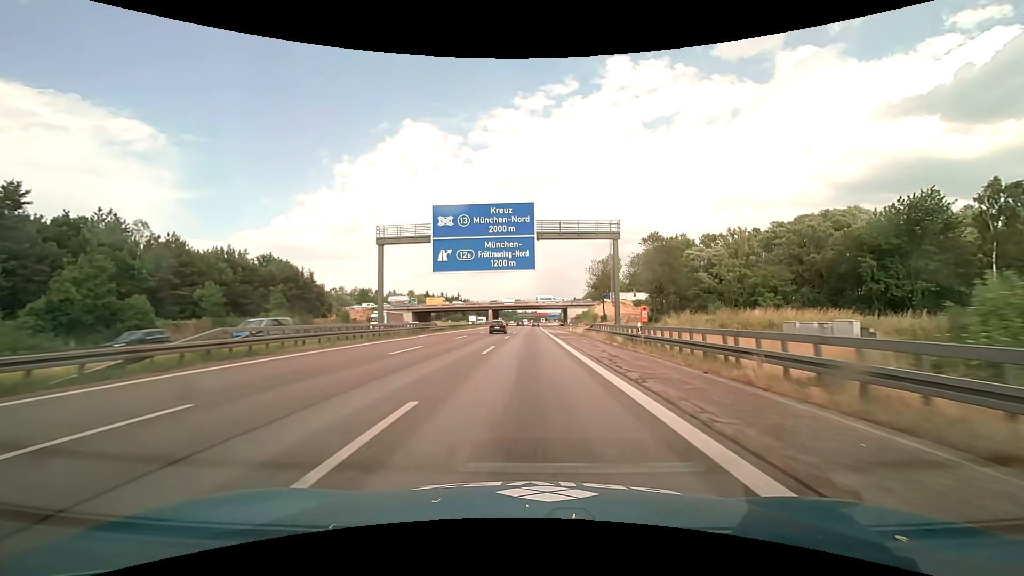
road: motorway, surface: asphalt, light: Day
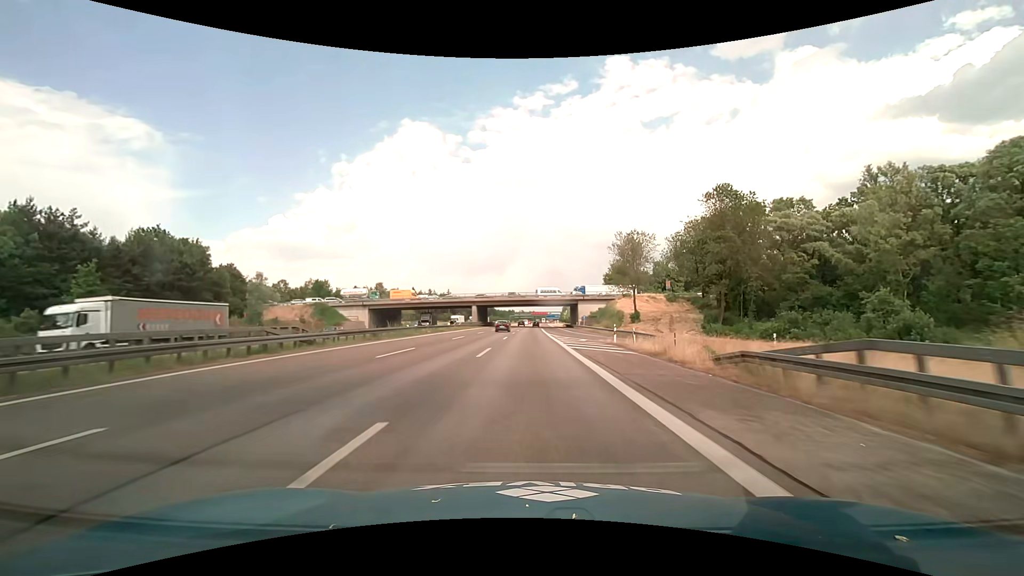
(+0.1, +37.5) m; 0°
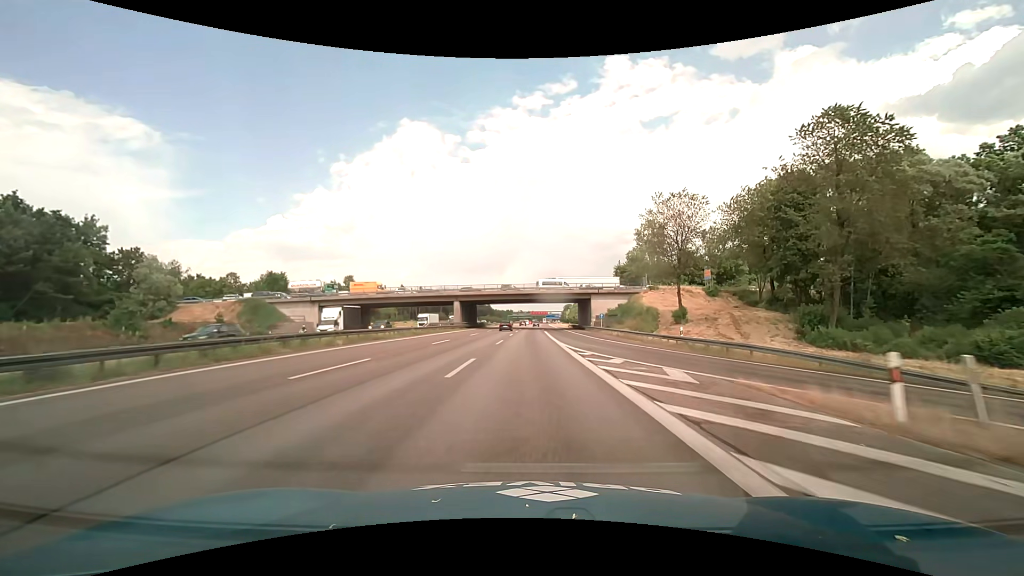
(0.0, +25.0) m; 0°
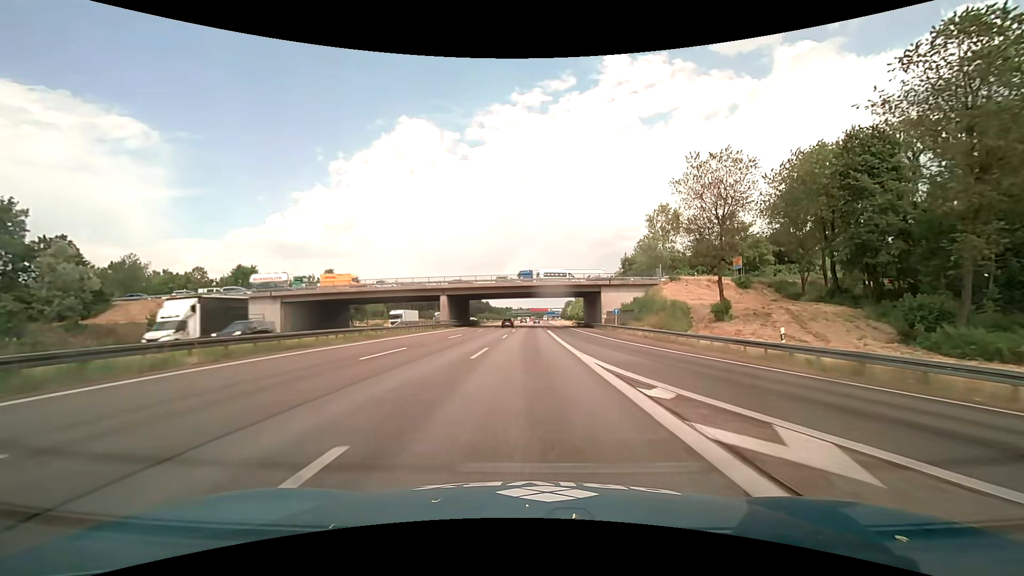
(0.0, +12.5) m; 0°
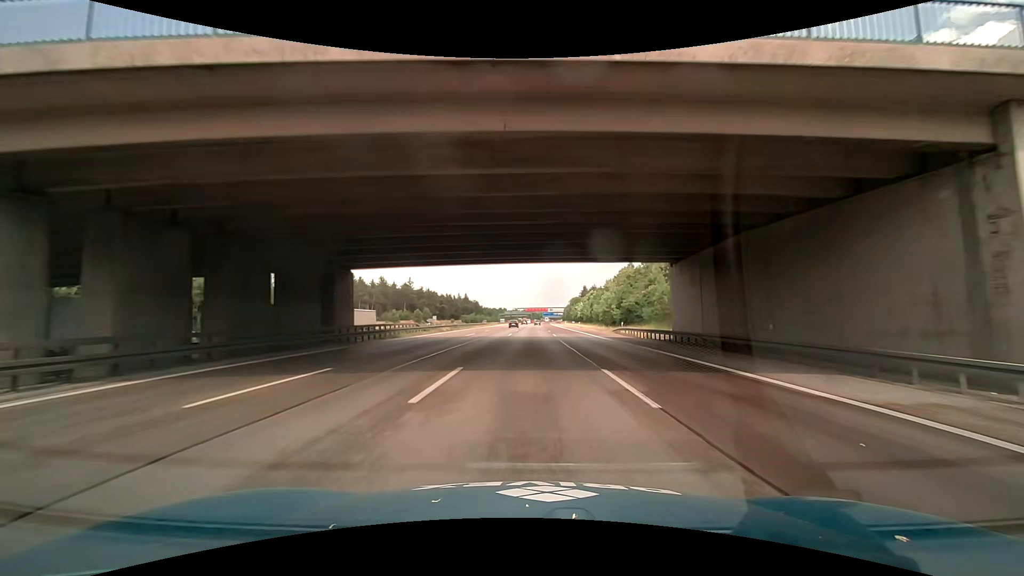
(+0.3, +62.7) m; +1°
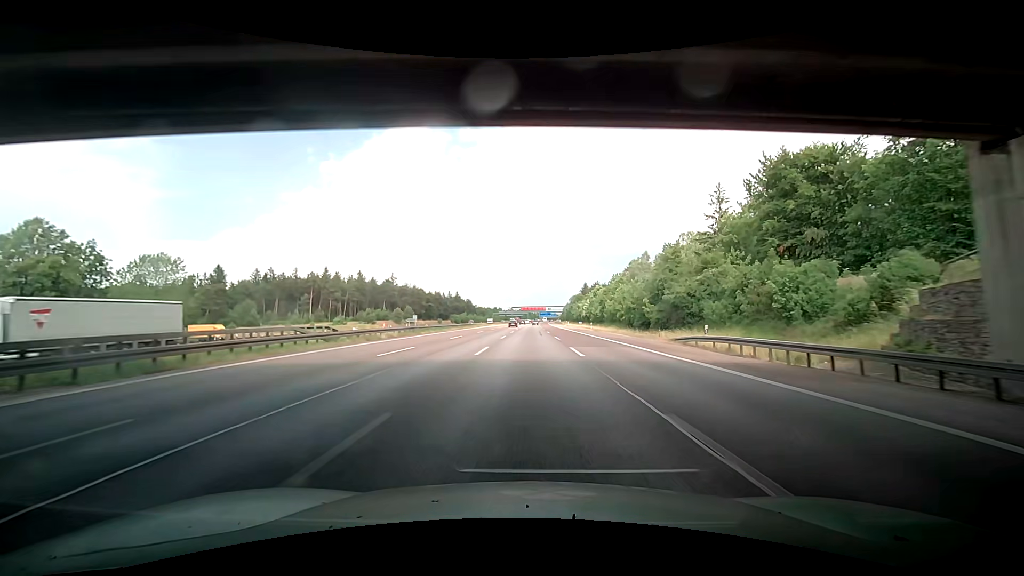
(-0.1, +25.1) m; 0°
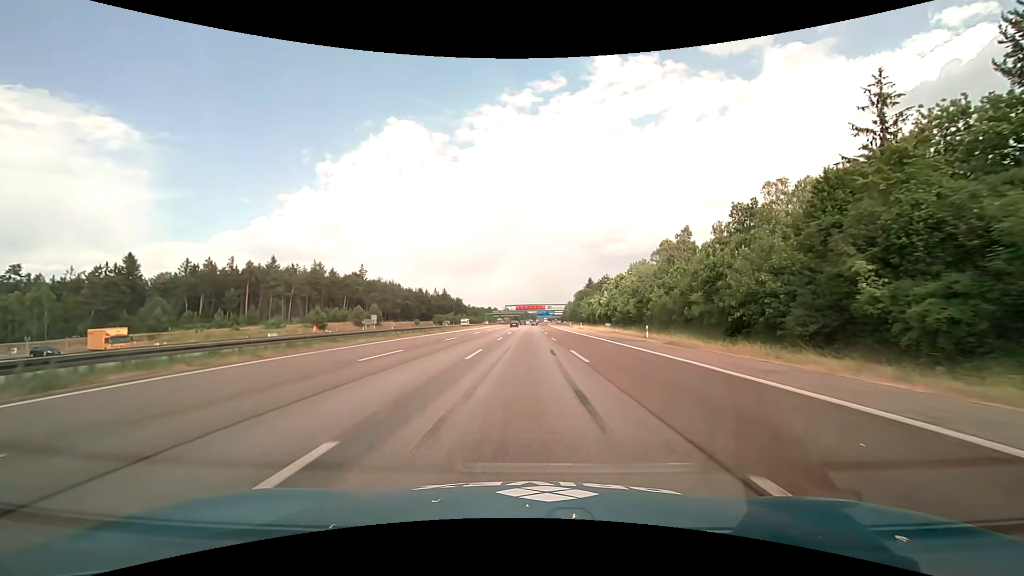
(+0.5, +37.6) m; +1°
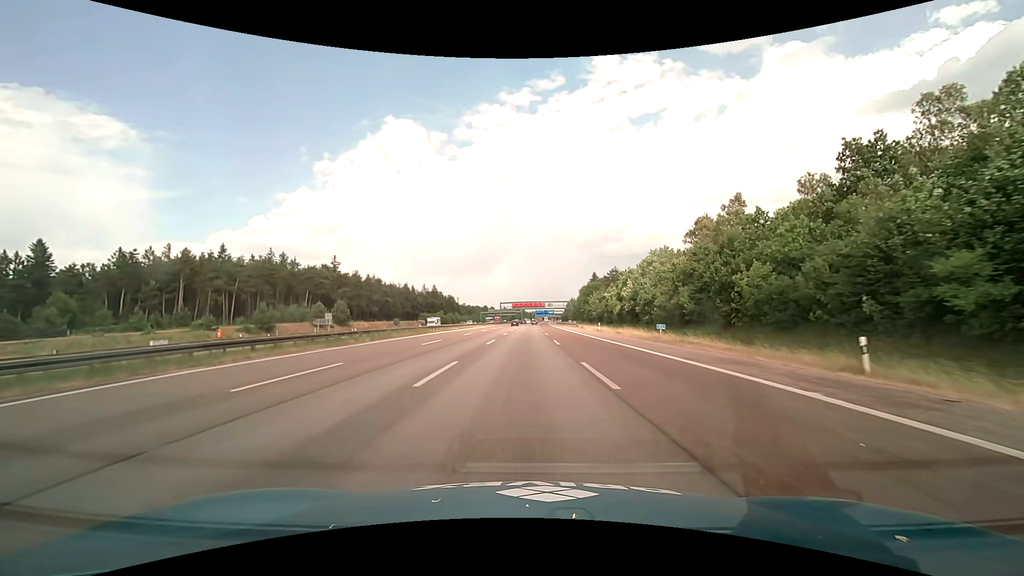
(0.0, +25.1) m; 0°
(0, +10) (0, +20) (0, +30) (0, +40) (0, +50) (0, +60) (0, +70) (0, +80) (0, +90) (0, +100) m
